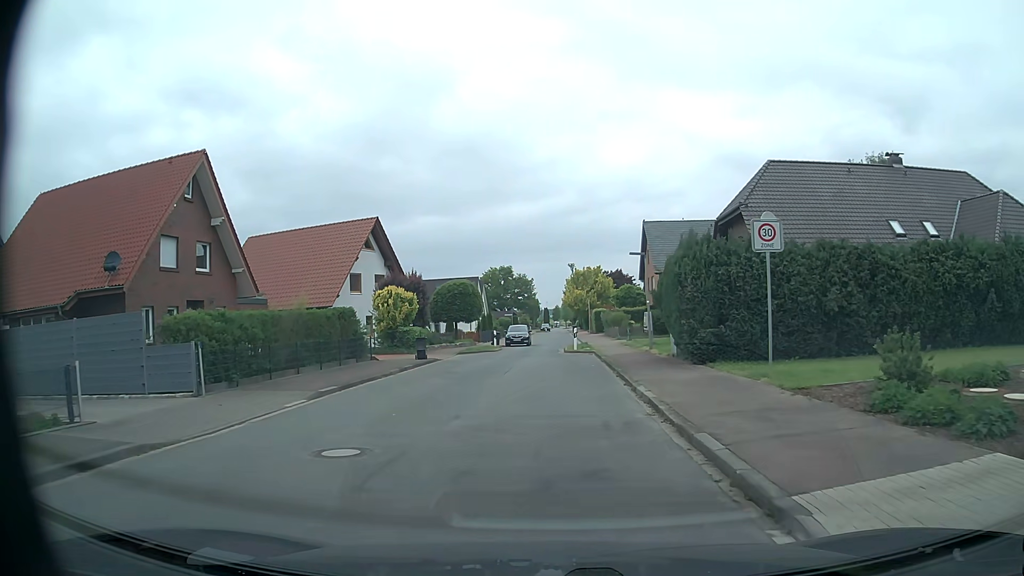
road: residential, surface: asphalt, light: Day
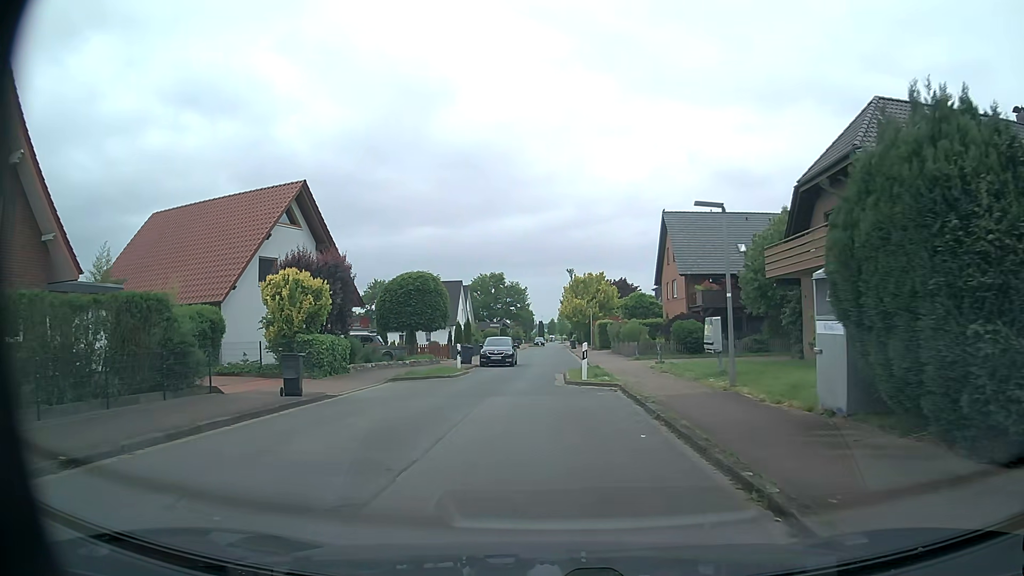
(+0.1, +13.5) m; +1°
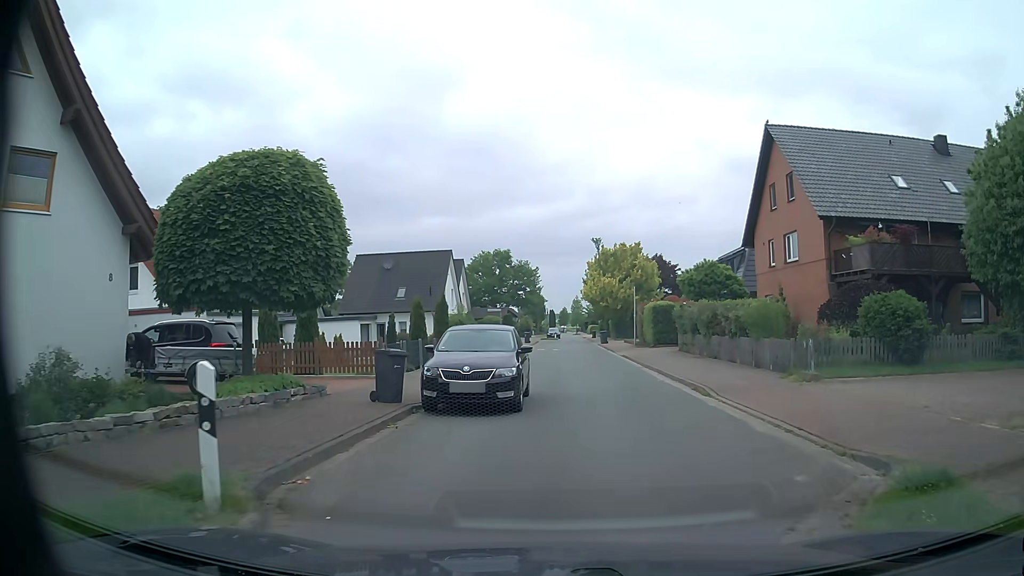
(-1.2, +21.4) m; -1°
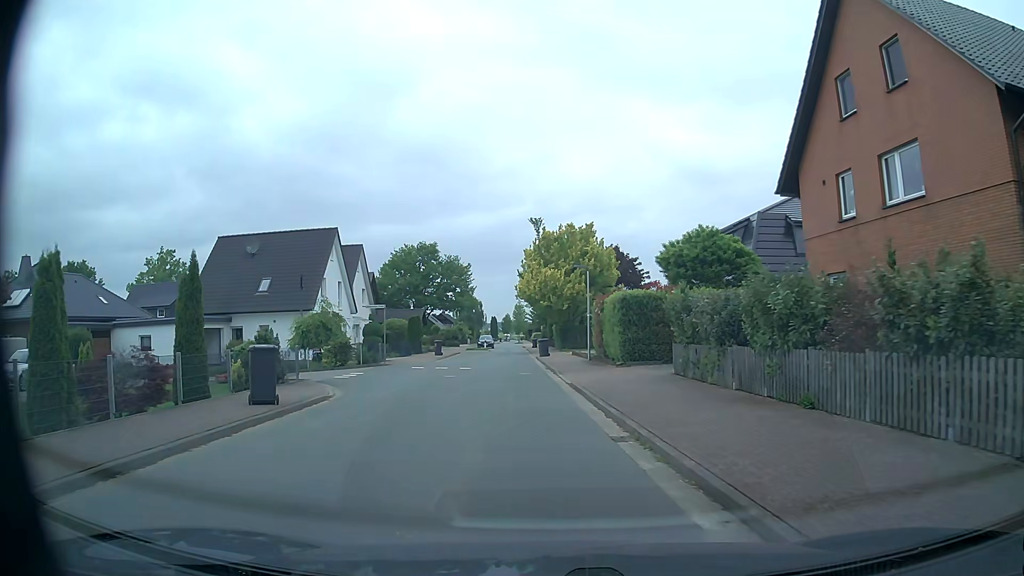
(+1.6, +16.7) m; +5°
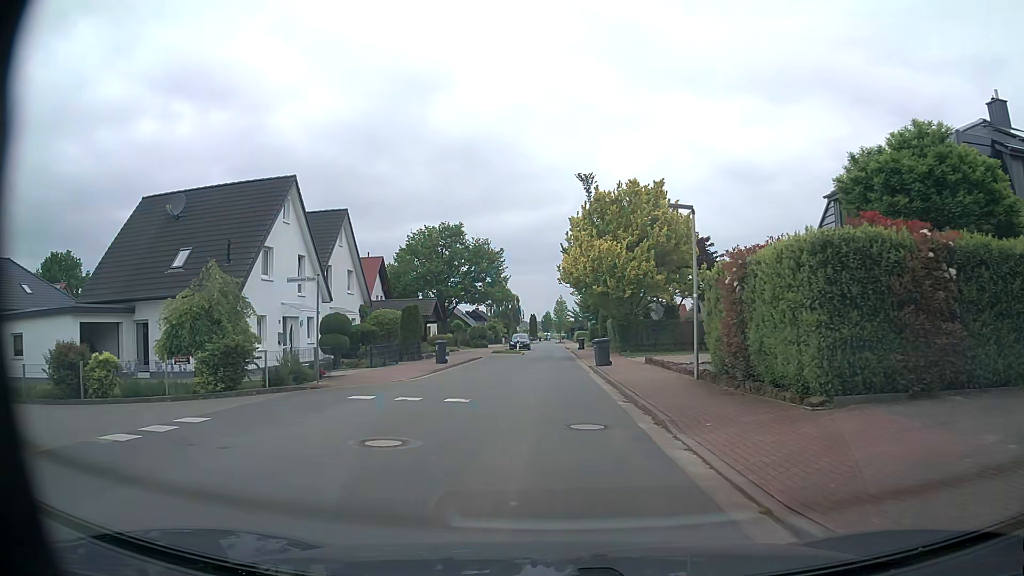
(-0.8, +14.7) m; -4°
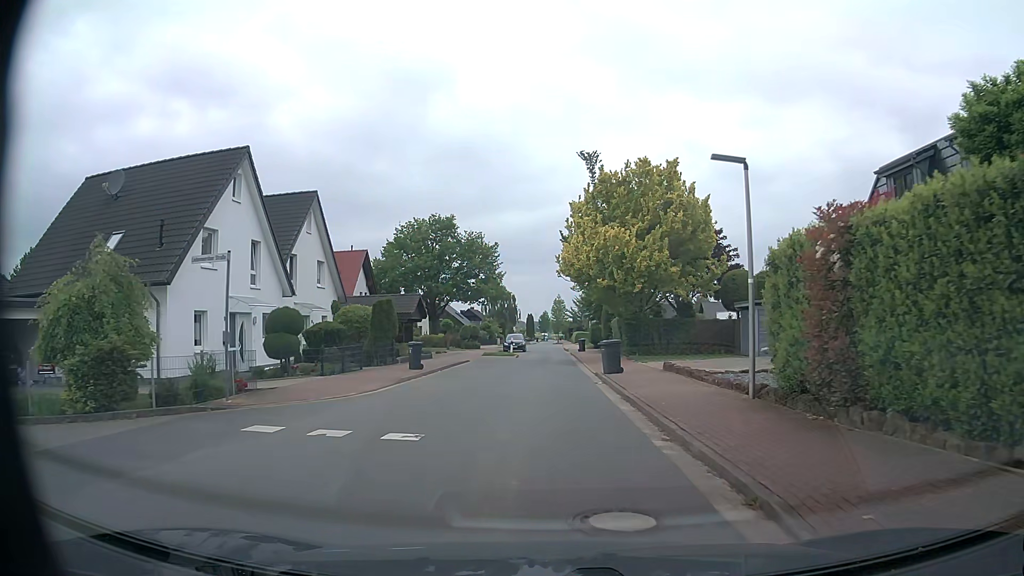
(0.0, +5.0) m; 0°
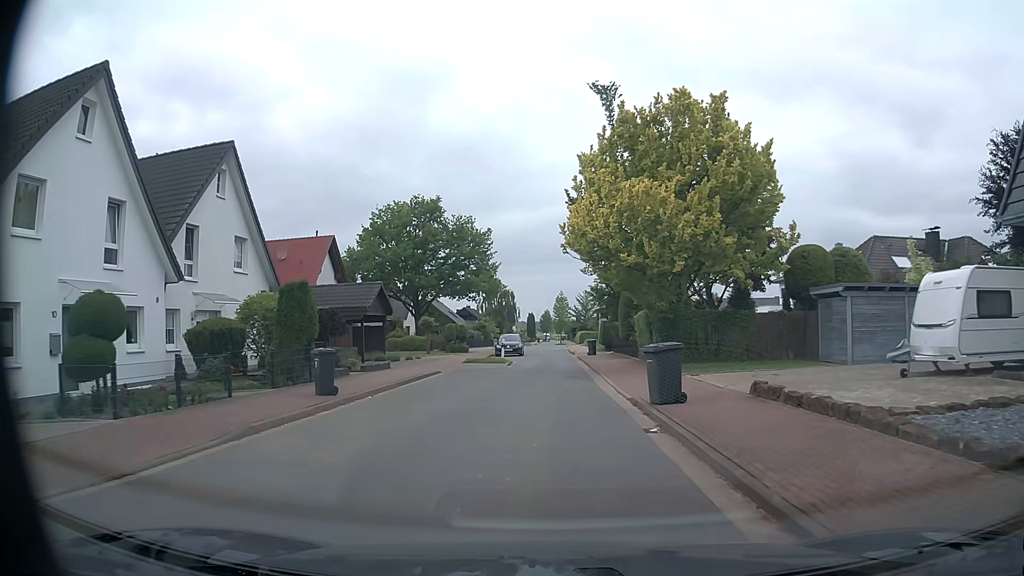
(0.0, +9.8) m; 0°
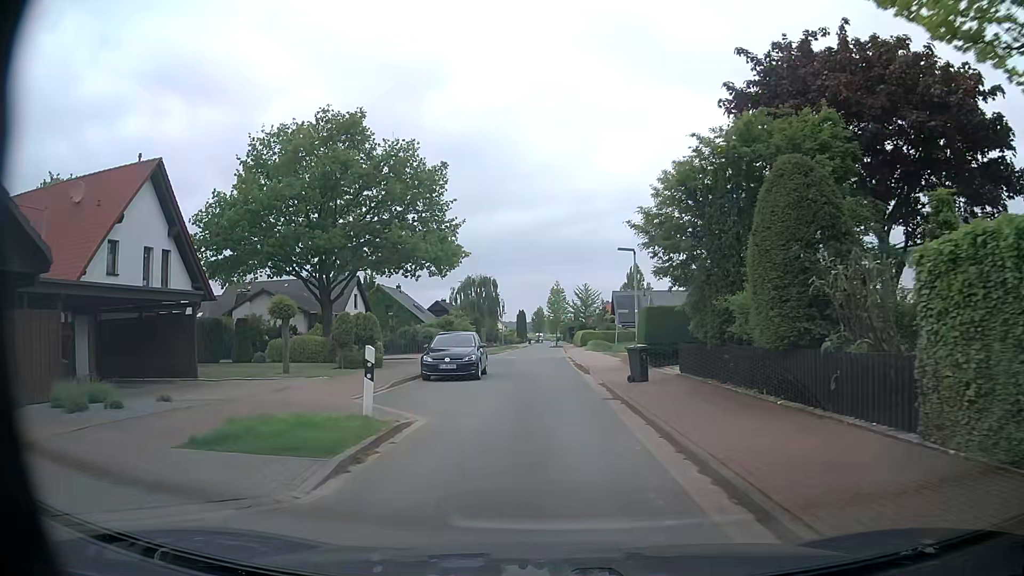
(+0.1, +23.8) m; 0°
(0, +10) (0, +20) (0, +30) (0, +40) (0, +50) (0, +60) (0, +70) (0, +80) (-1, +90) (-1, +100) m
